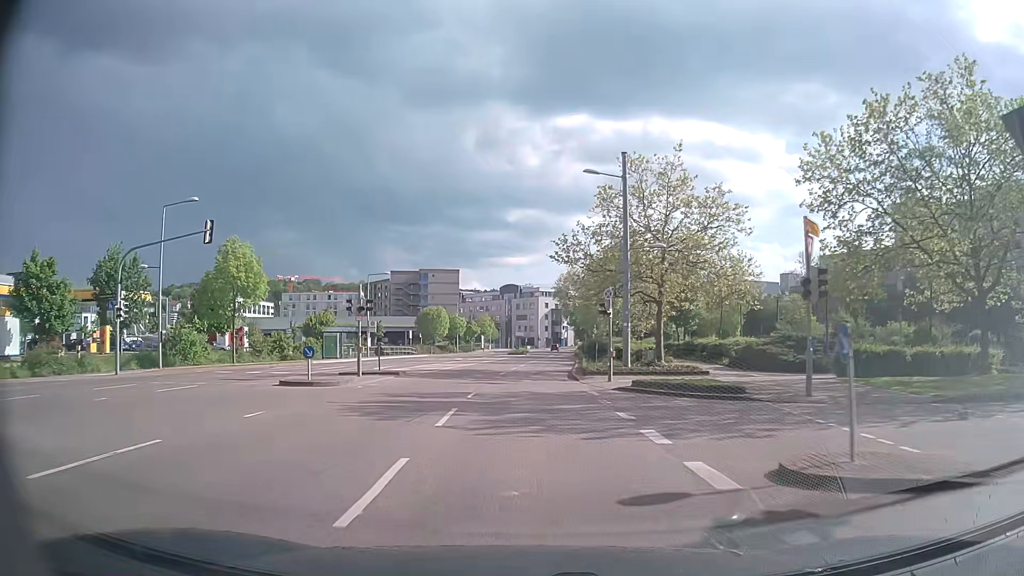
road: secondary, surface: asphalt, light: Day
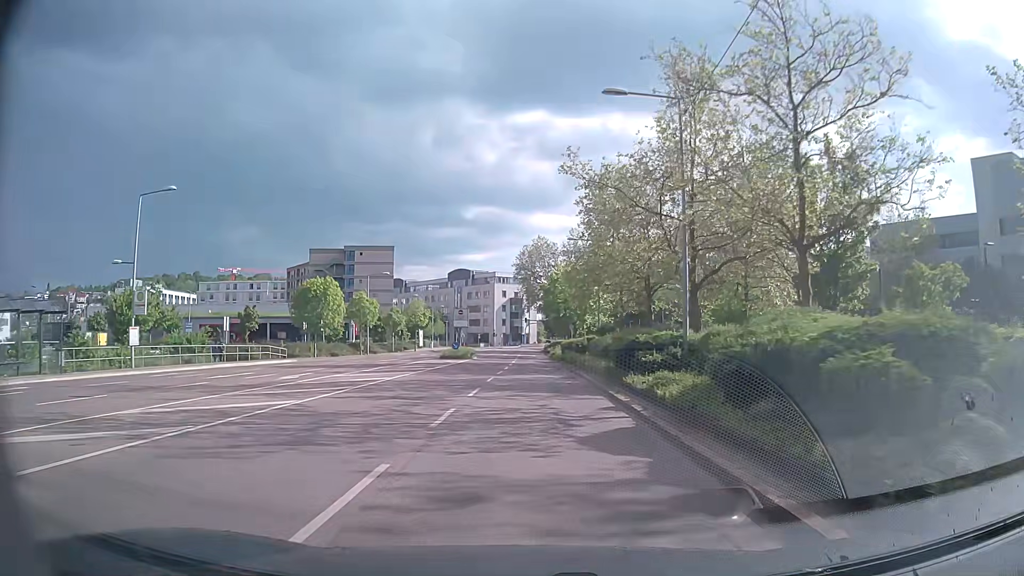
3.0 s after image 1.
(+0.5, +37.8) m; +3°
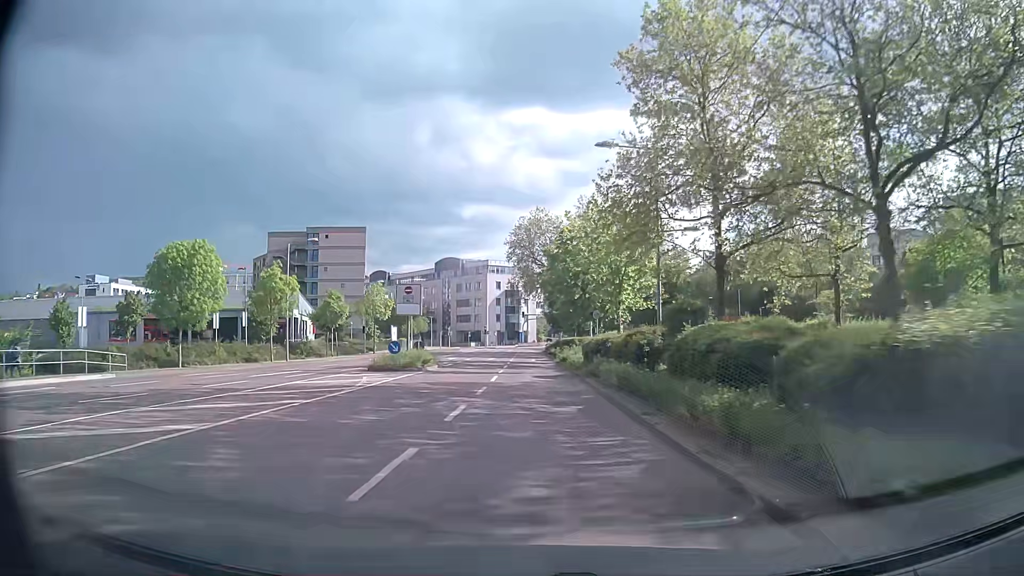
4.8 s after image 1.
(+0.2, +22.8) m; 0°
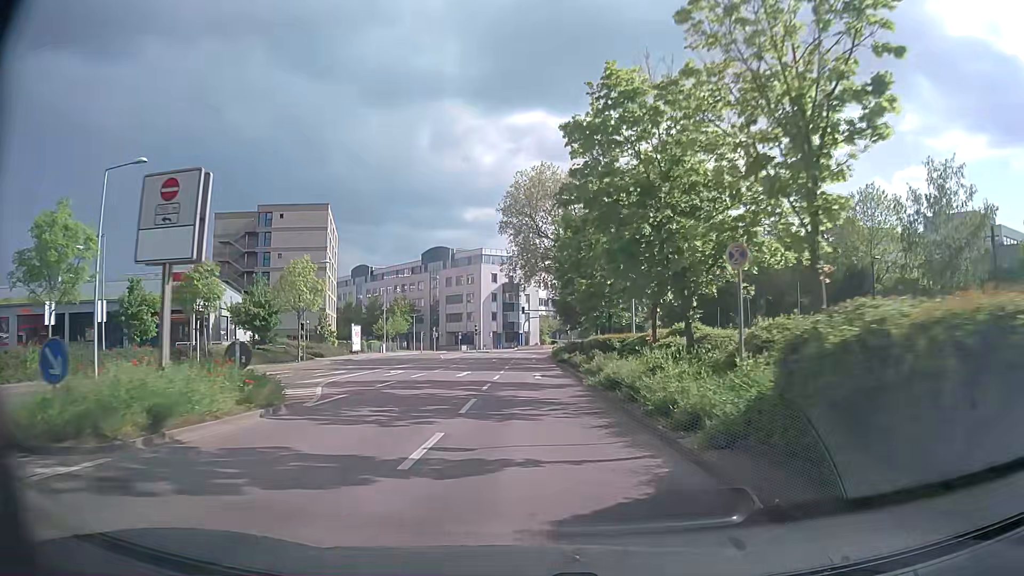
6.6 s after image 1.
(0.0, +22.6) m; +1°
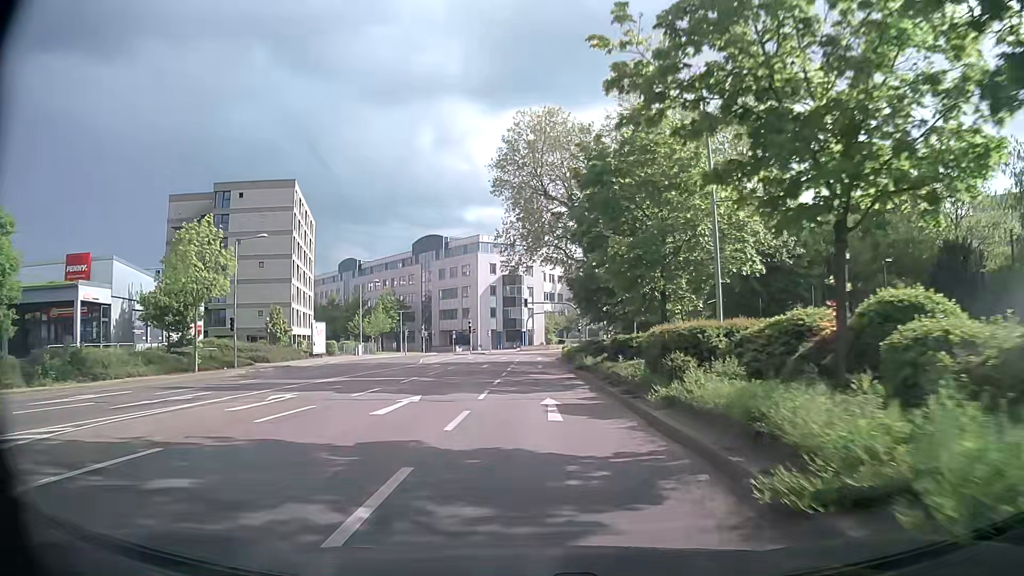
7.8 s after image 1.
(-0.2, +15.1) m; -1°
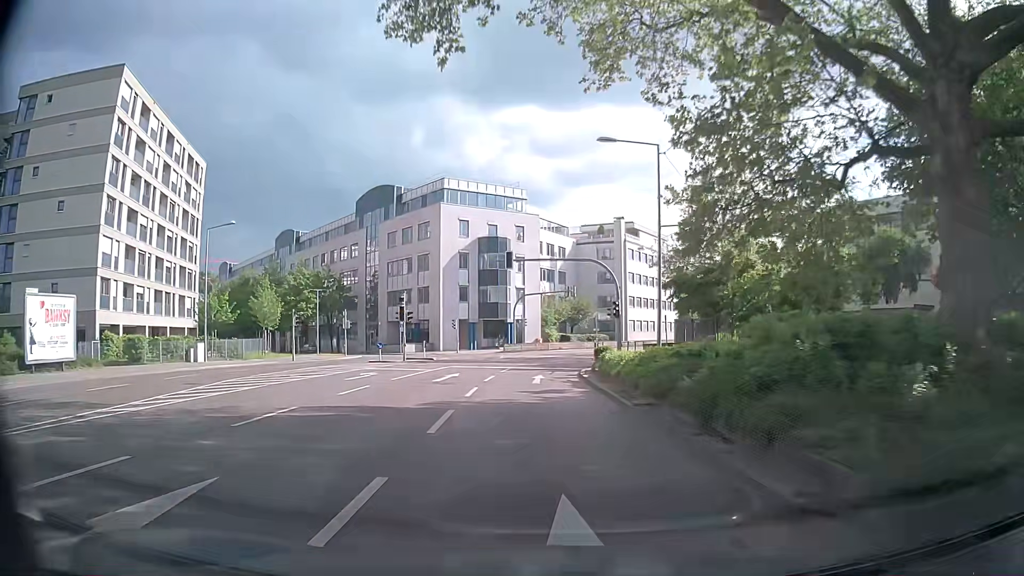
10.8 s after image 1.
(0.0, +37.2) m; +1°
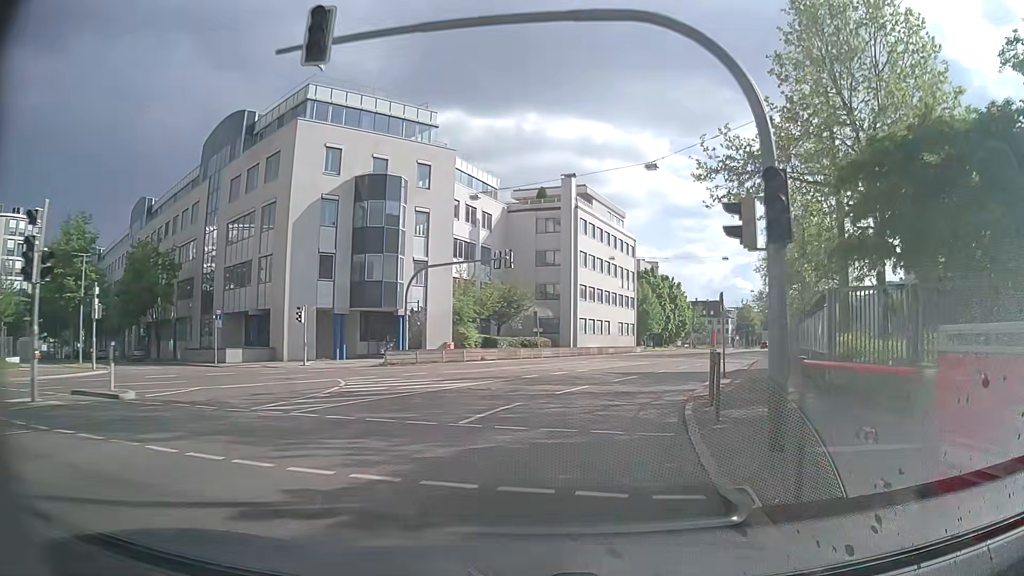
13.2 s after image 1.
(+0.3, +28.8) m; +6°
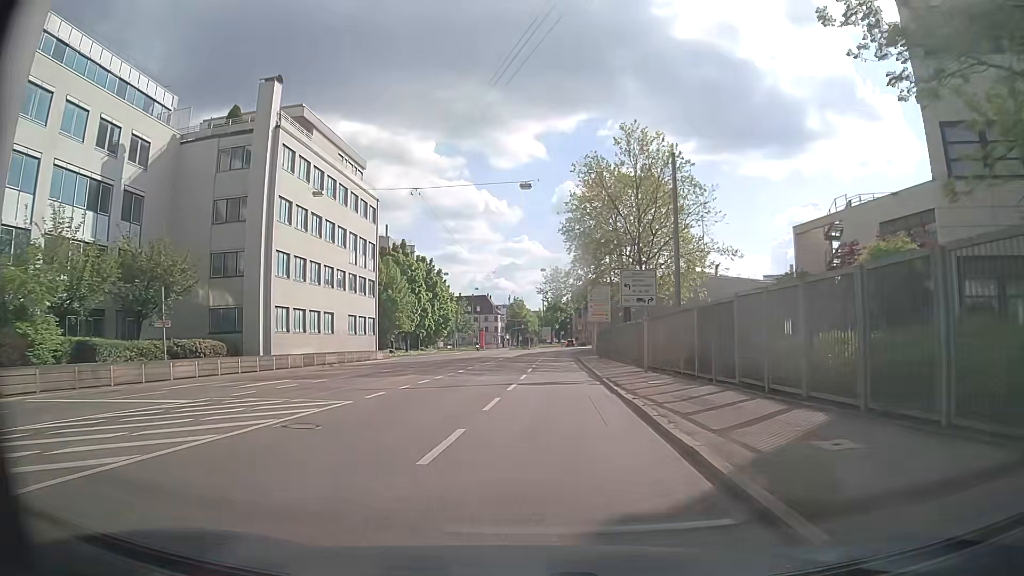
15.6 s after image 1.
(+5.7, +27.0) m; +20°
(0, +10) (+1, +20) (+1, +30) (+2, +40) (+2, +50) (+3, +60) (+4, +70) (+4, +80) (+5, +90) (+5, +100) m
